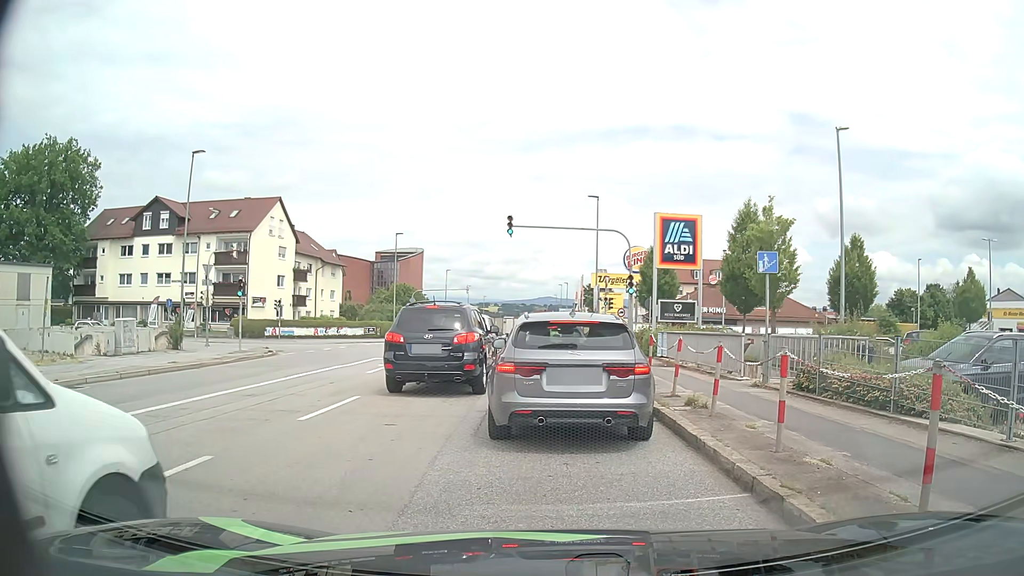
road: tertiary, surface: asphalt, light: Day
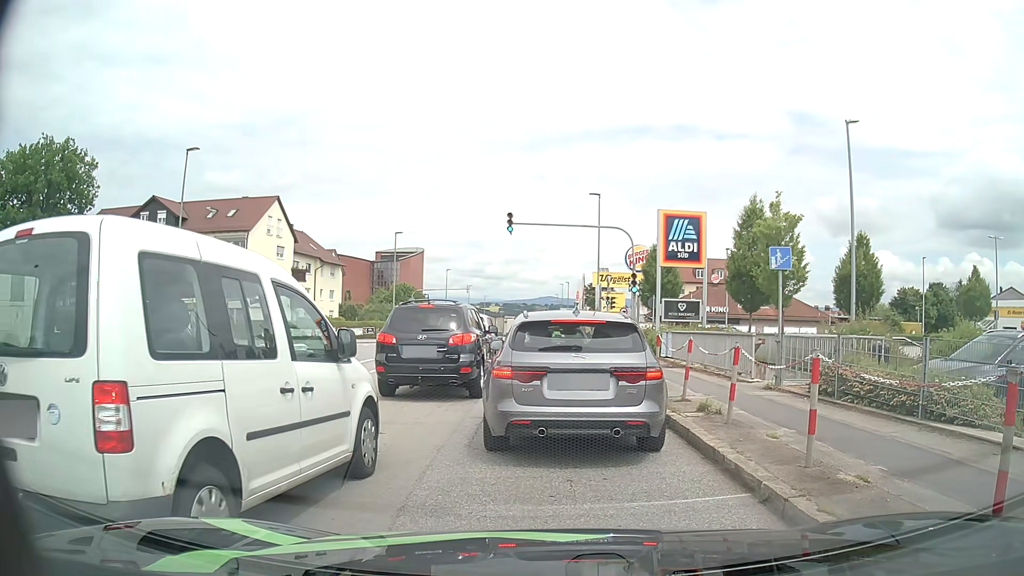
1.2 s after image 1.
(0.0, +0.7) m; 0°
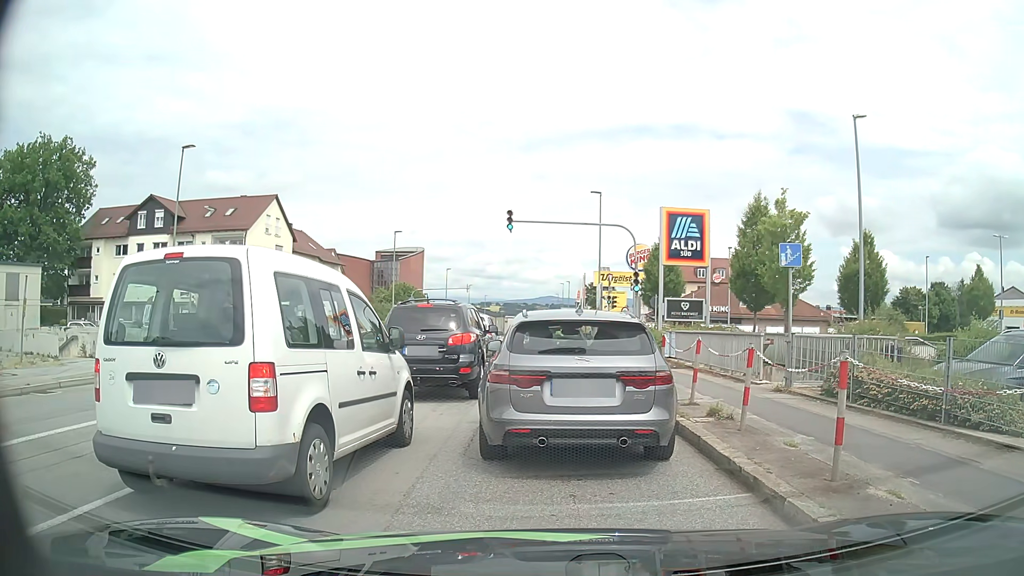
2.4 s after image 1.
(0.0, +0.5) m; 0°
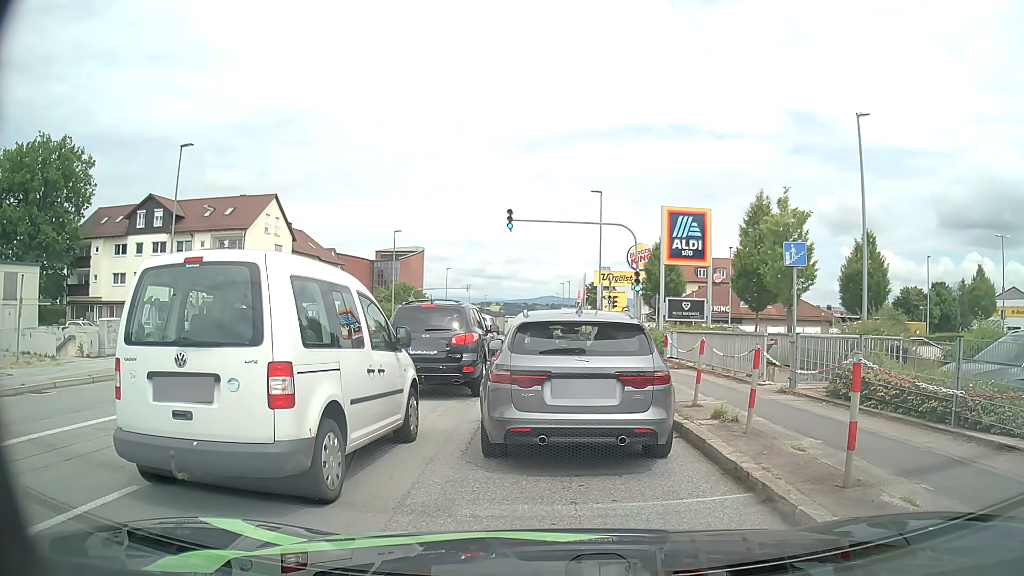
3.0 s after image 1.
(0.0, +0.2) m; 0°
